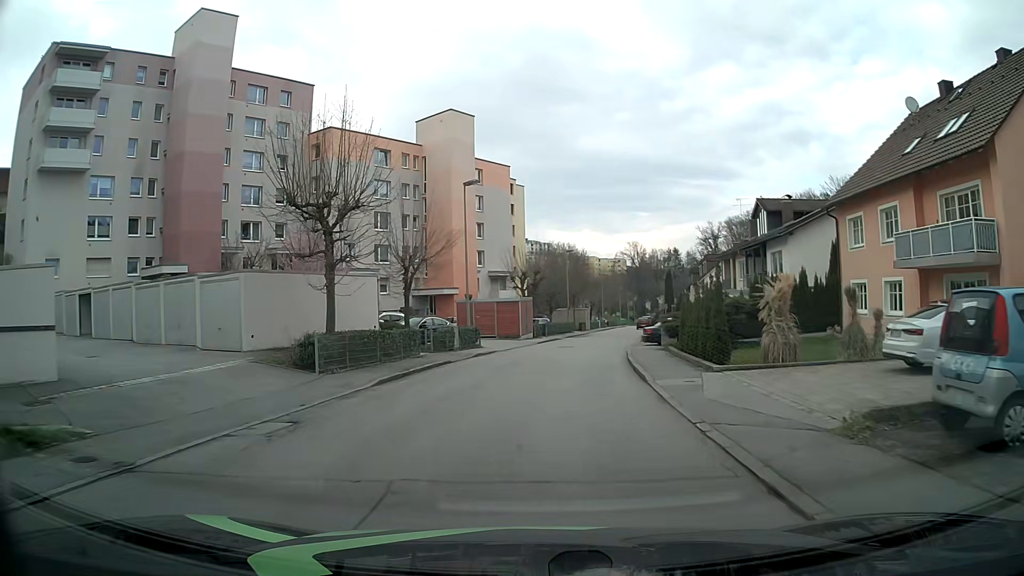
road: residential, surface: asphalt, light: Day
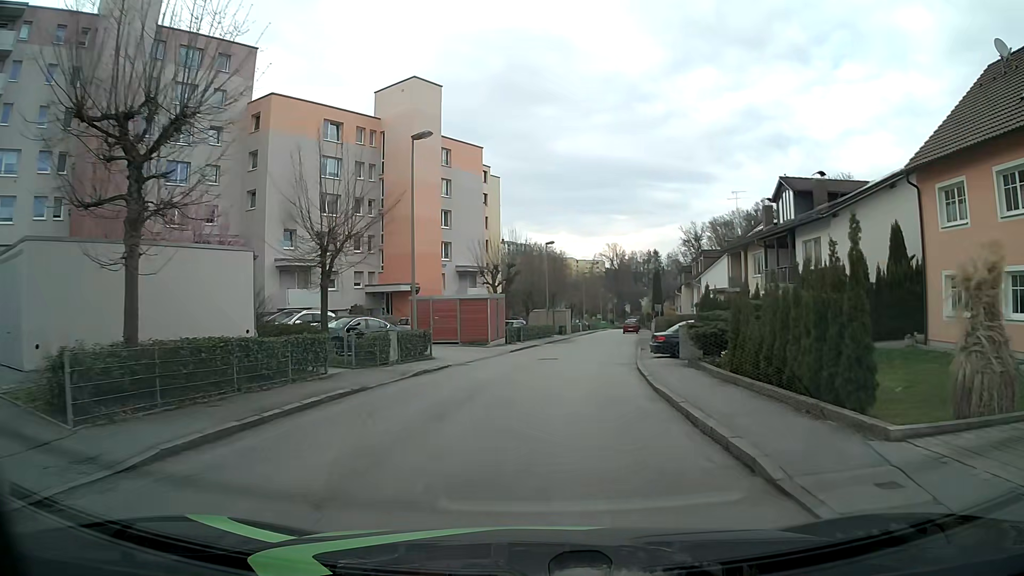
(0.0, +8.9) m; +2°
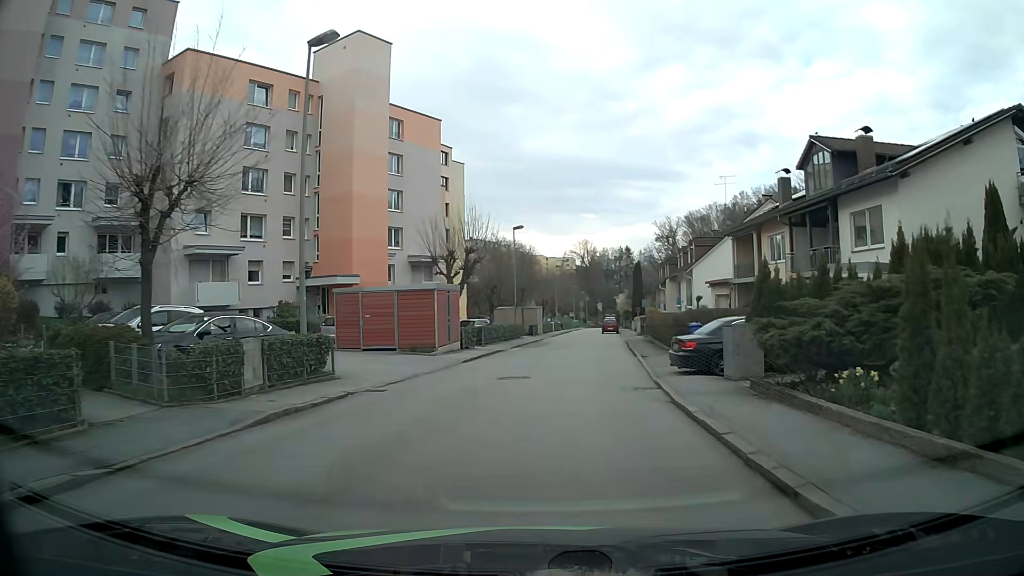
(+0.2, +8.9) m; +2°
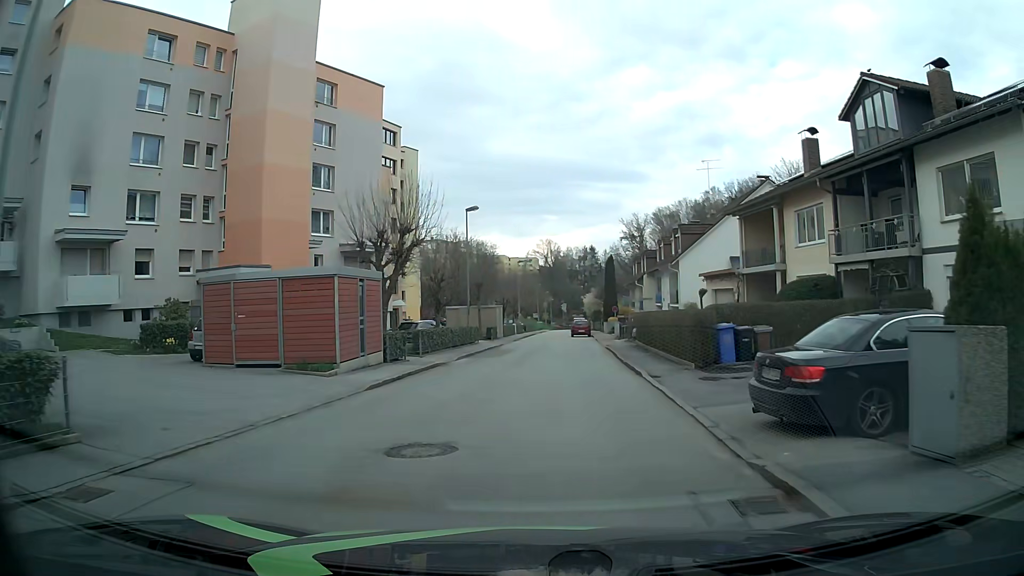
(+0.2, +9.0) m; +3°
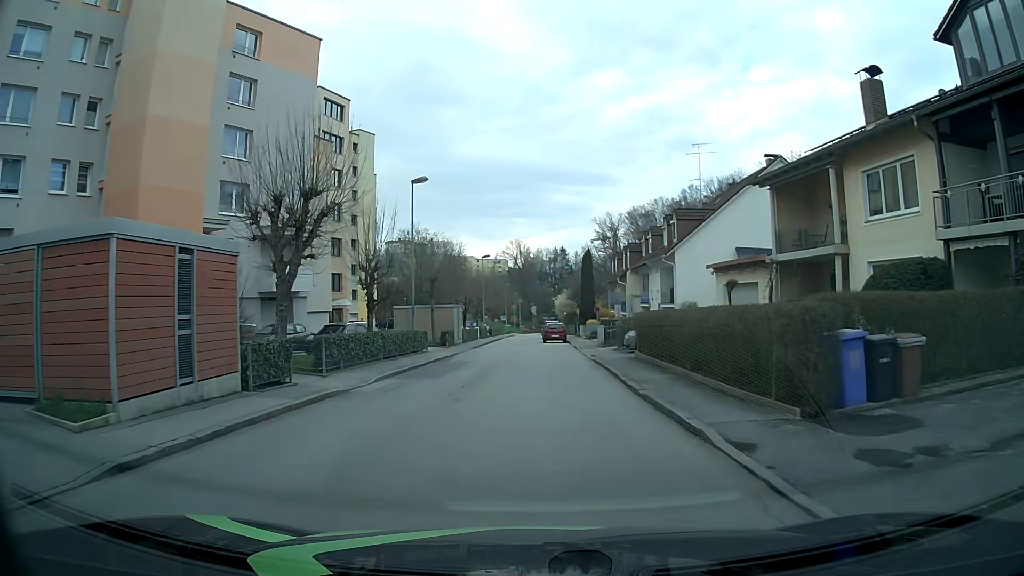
(+0.3, +8.9) m; +3°
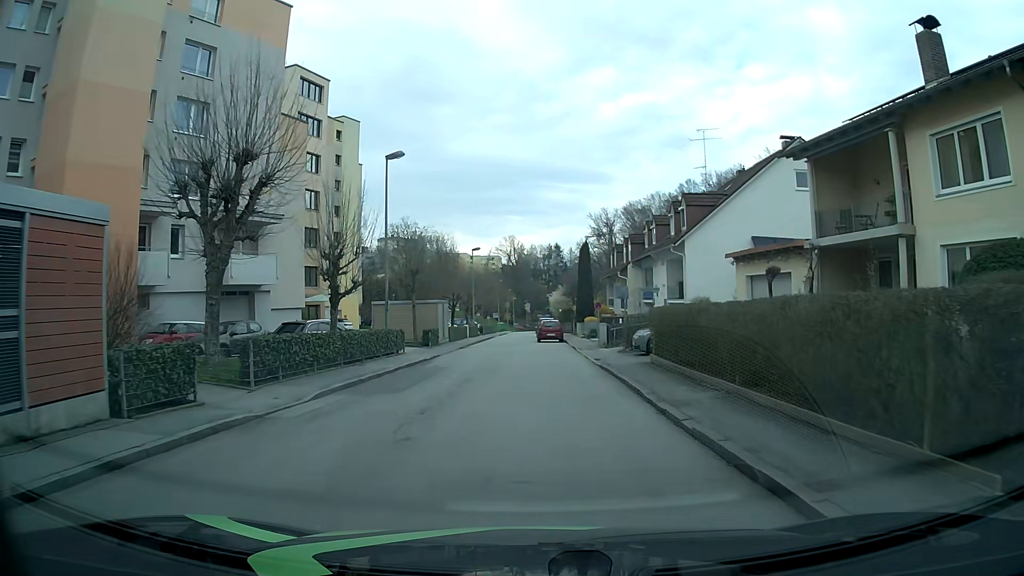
(0.0, +4.4) m; +1°
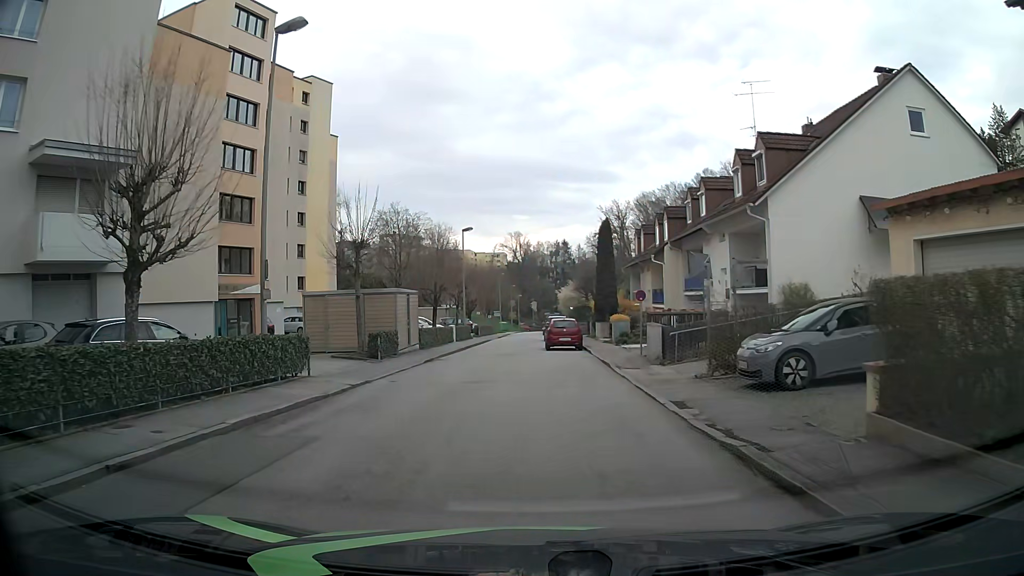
(0.0, +13.0) m; -1°
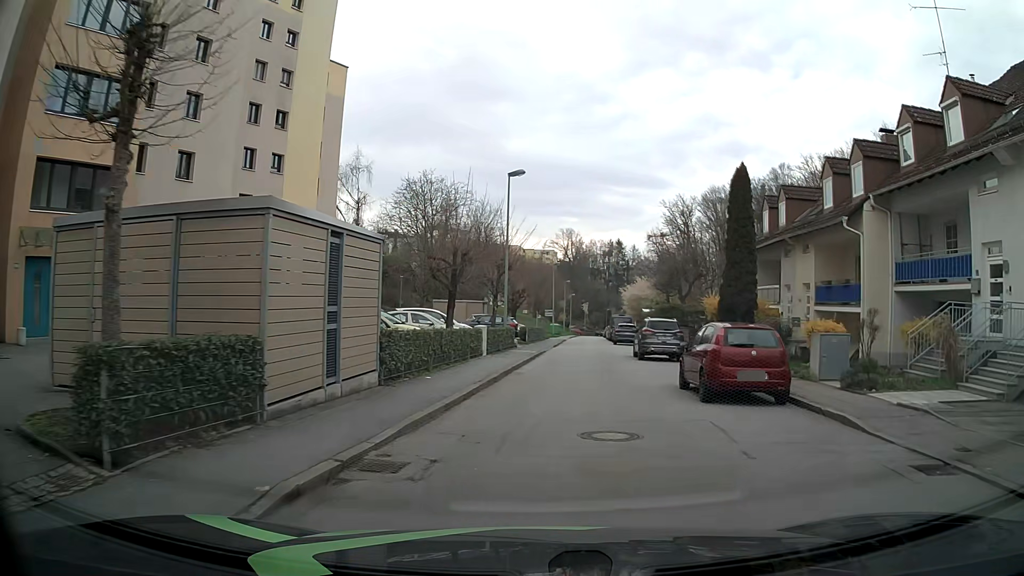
(-1.5, +18.8) m; -5°
(+1, +10) (+1, +20) (+2, +30) (+3, +40) (+4, +50) (+5, +60) (+6, +70) (+8, +80) (+9, +90) (+10, +100) m
